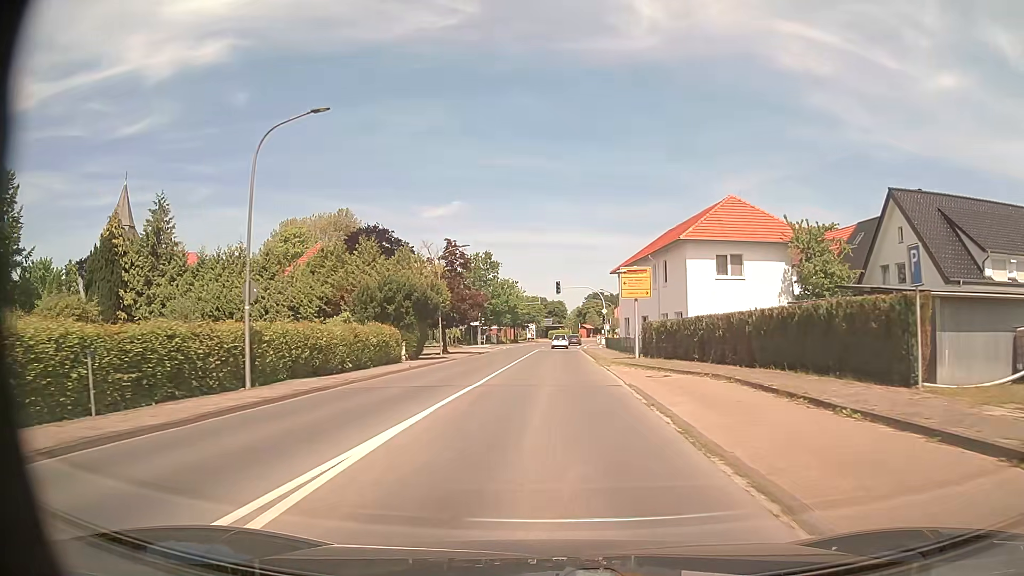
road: tertiary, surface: asphalt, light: Day
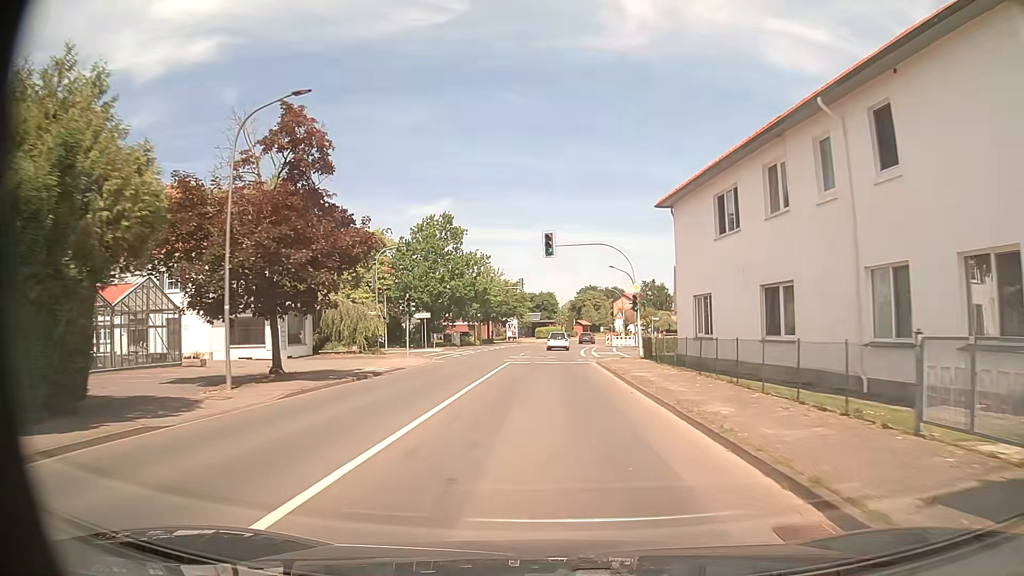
(+0.3, +31.2) m; +1°
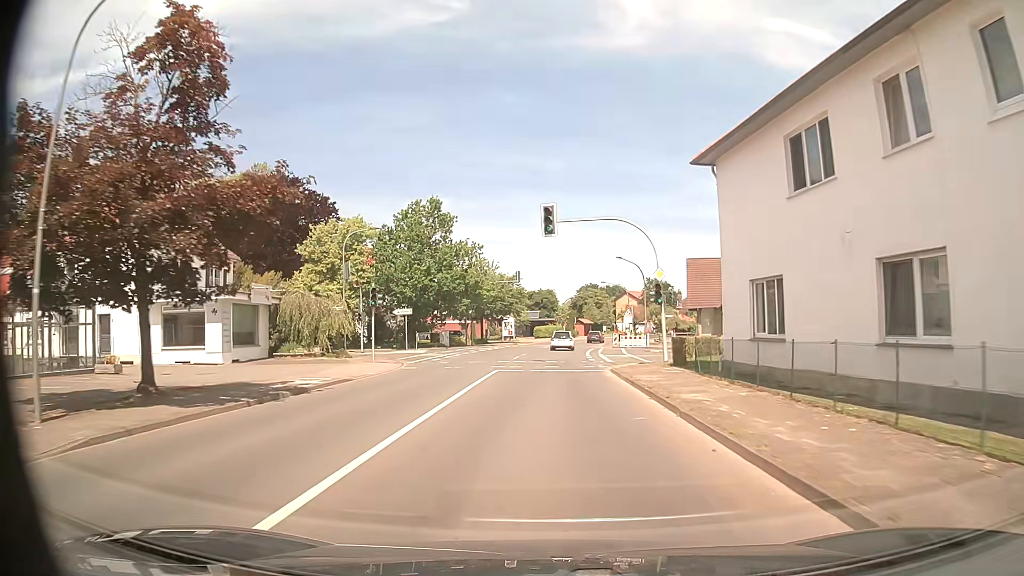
(0.0, +7.7) m; 0°
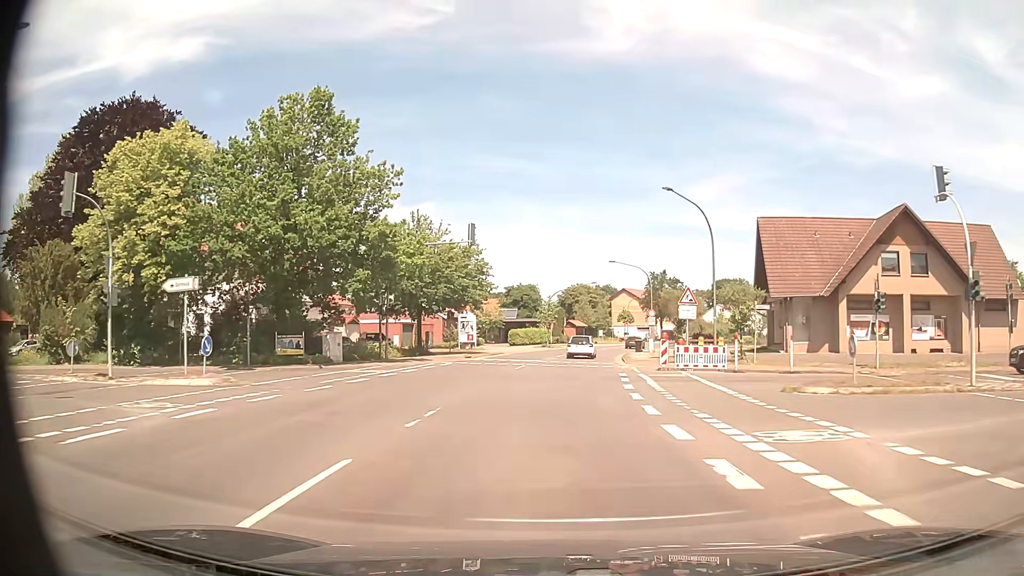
(+0.5, +30.4) m; +2°
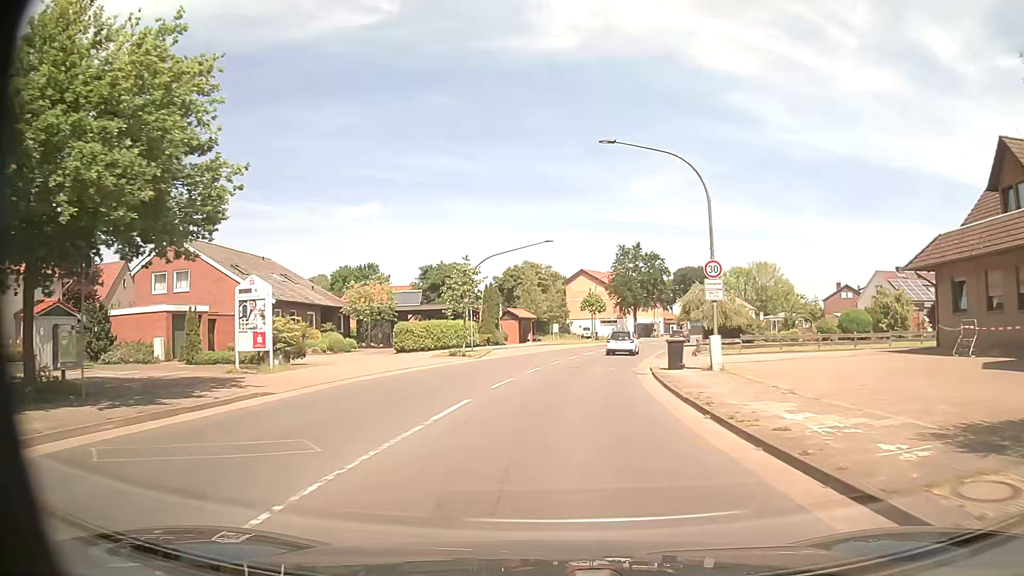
(+1.6, +35.0) m; +5°
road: secondary
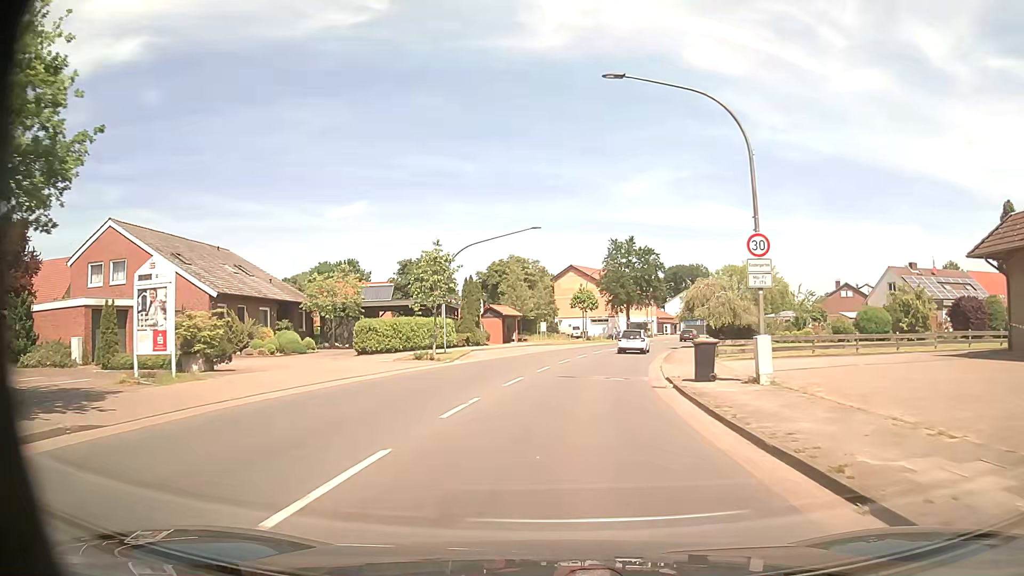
(+0.1, +6.0) m; +1°
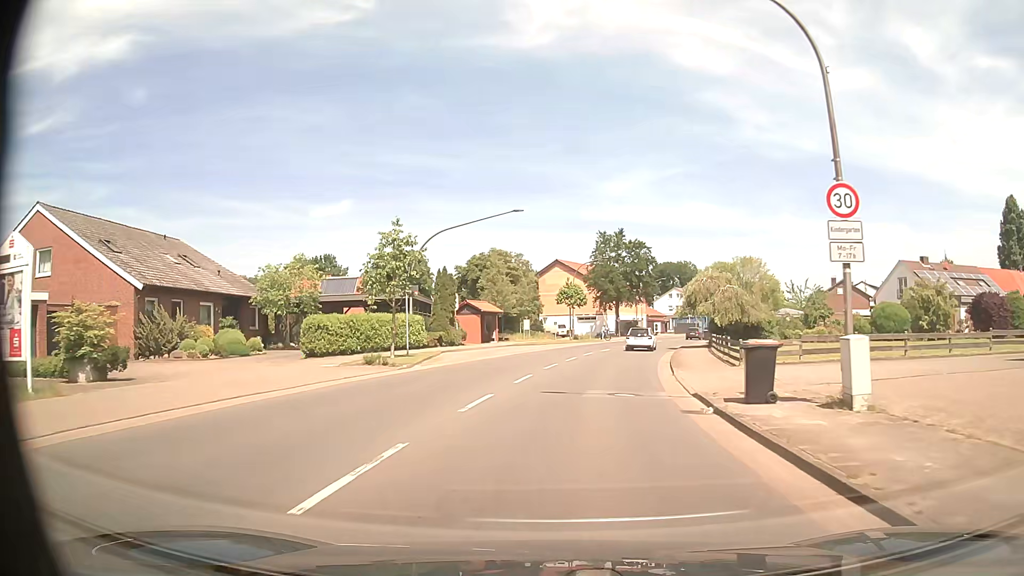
(0.0, +5.6) m; +1°
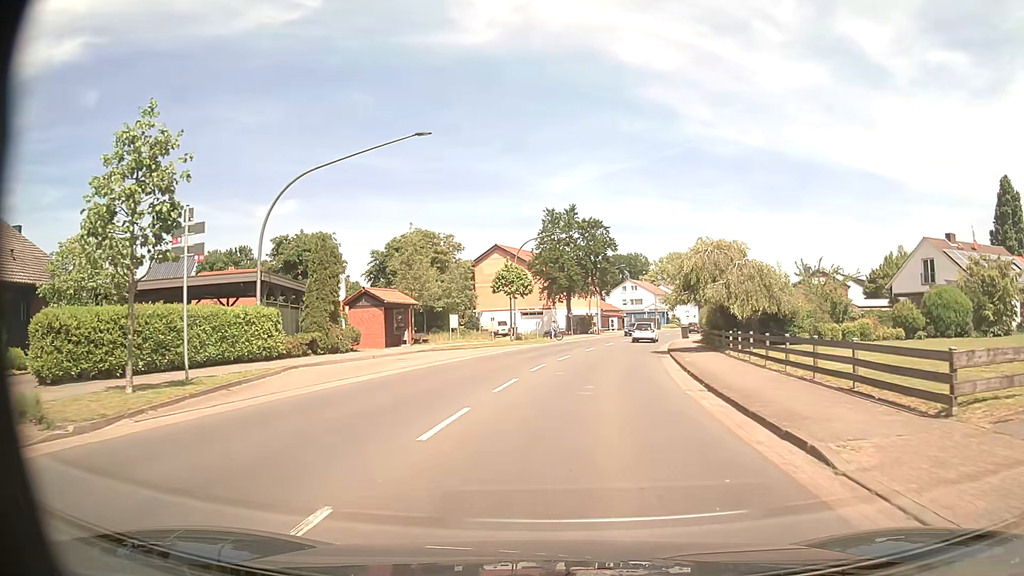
(+0.7, +14.7) m; +4°
